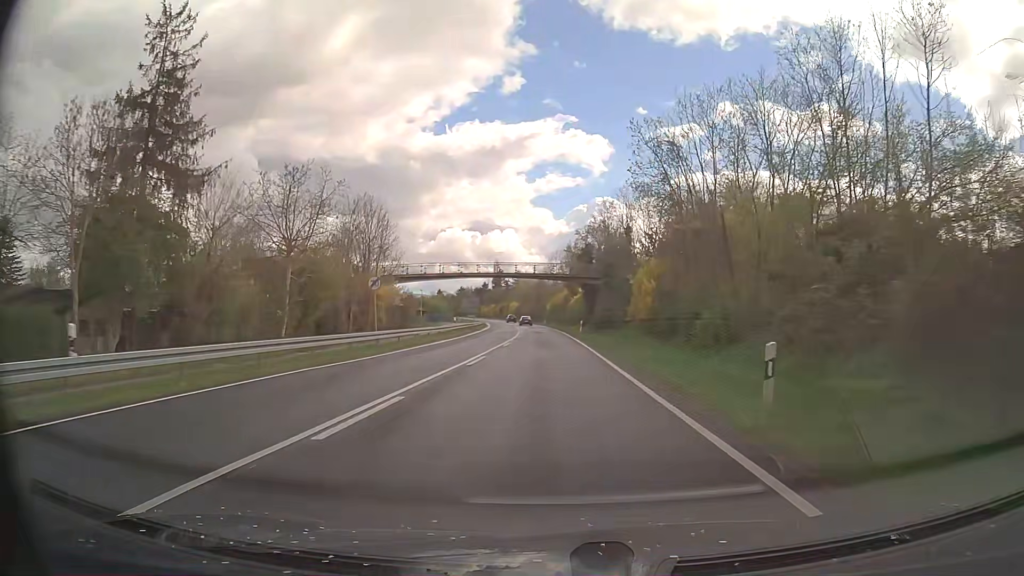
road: secondary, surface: asphalt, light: Day
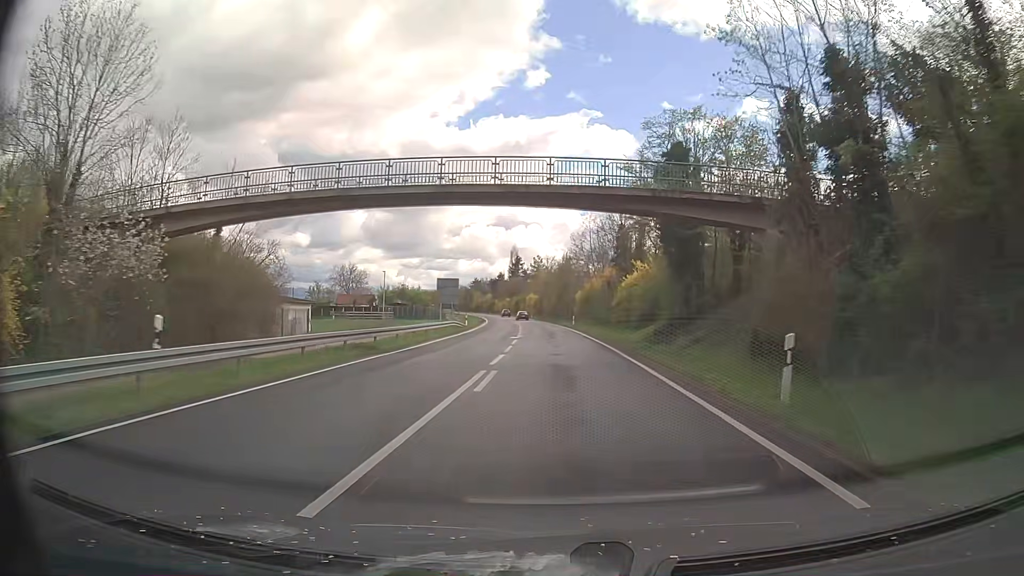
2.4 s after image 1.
(-0.6, +43.9) m; -2°
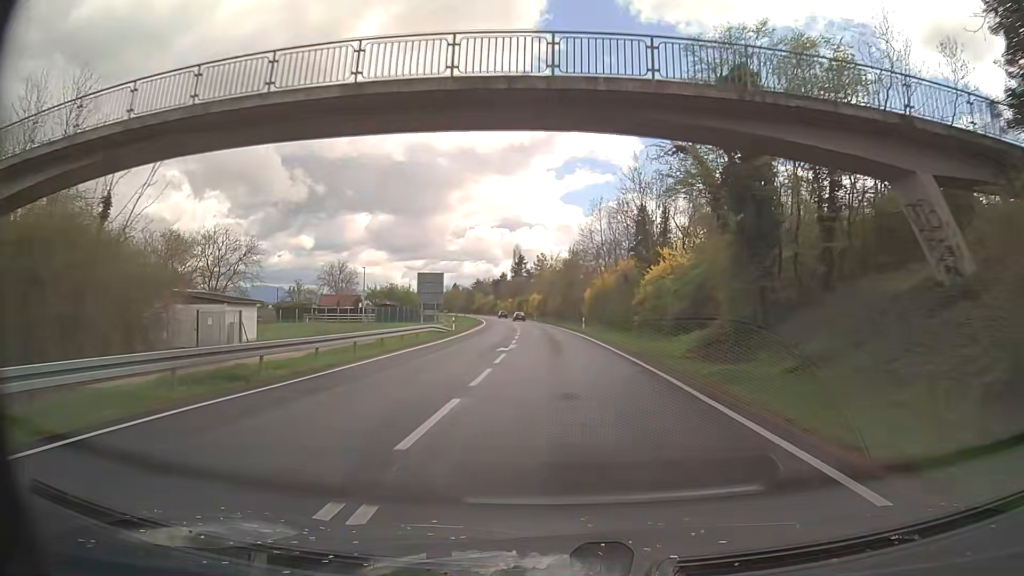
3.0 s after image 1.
(0.0, +10.9) m; 0°
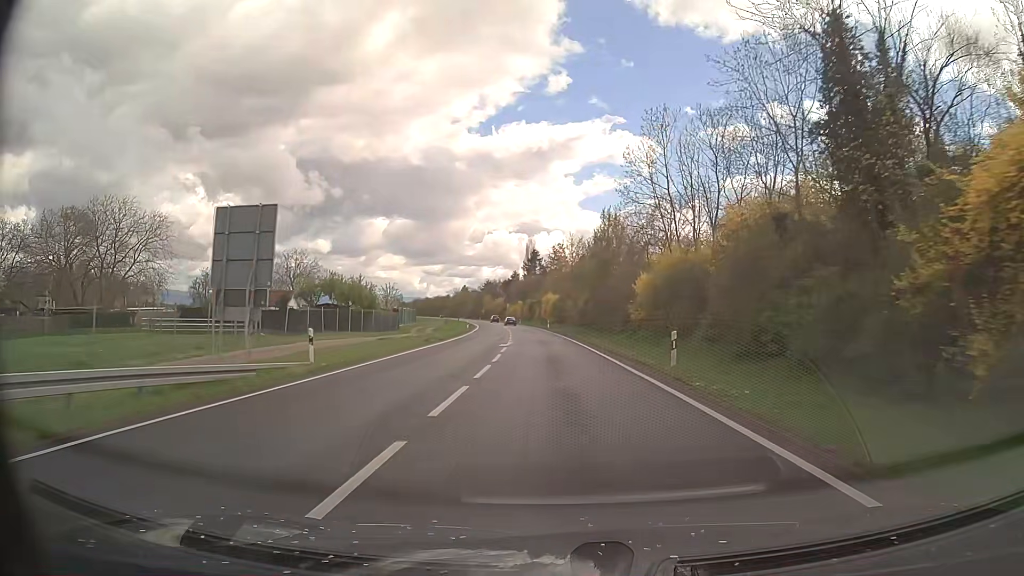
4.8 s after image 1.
(-0.6, +33.5) m; -2°
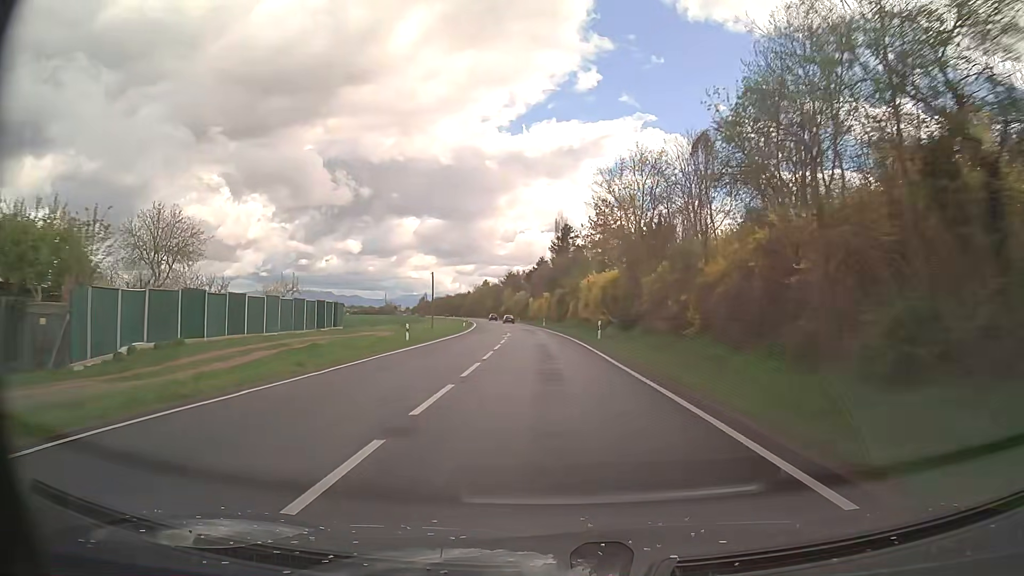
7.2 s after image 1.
(-1.1, +48.6) m; -3°
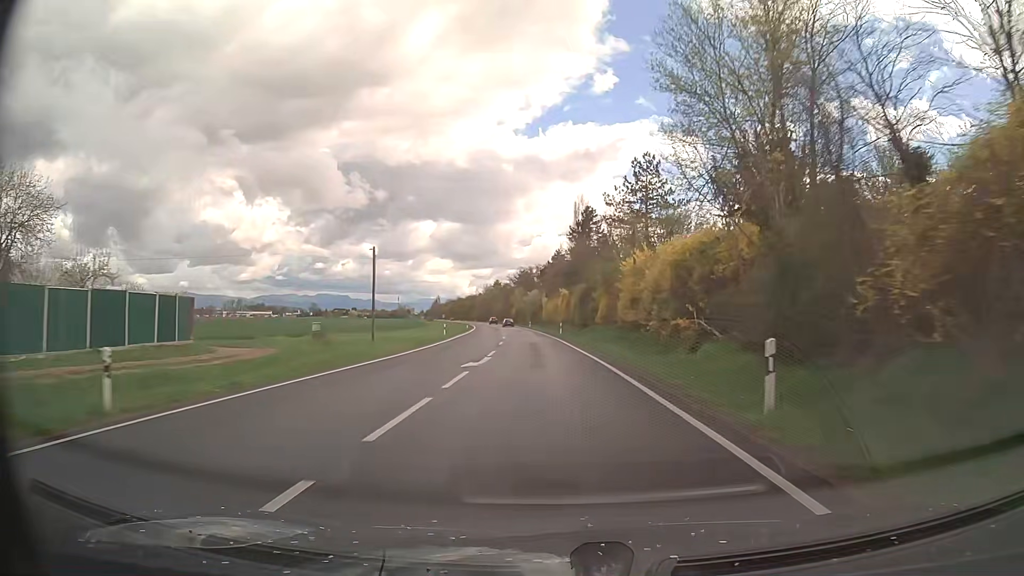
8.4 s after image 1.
(-0.2, +25.9) m; -1°
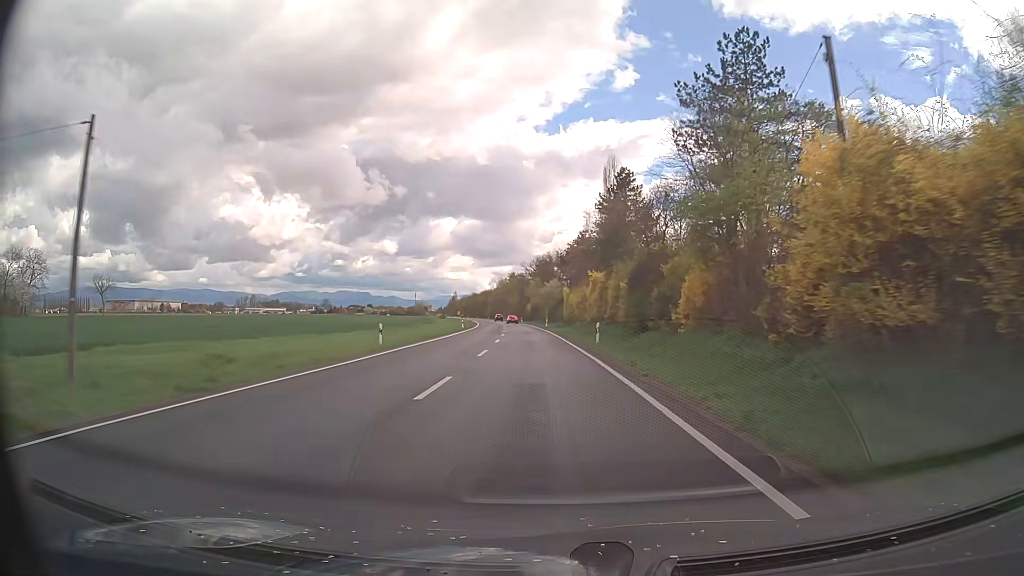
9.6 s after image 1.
(-0.4, +26.7) m; -2°
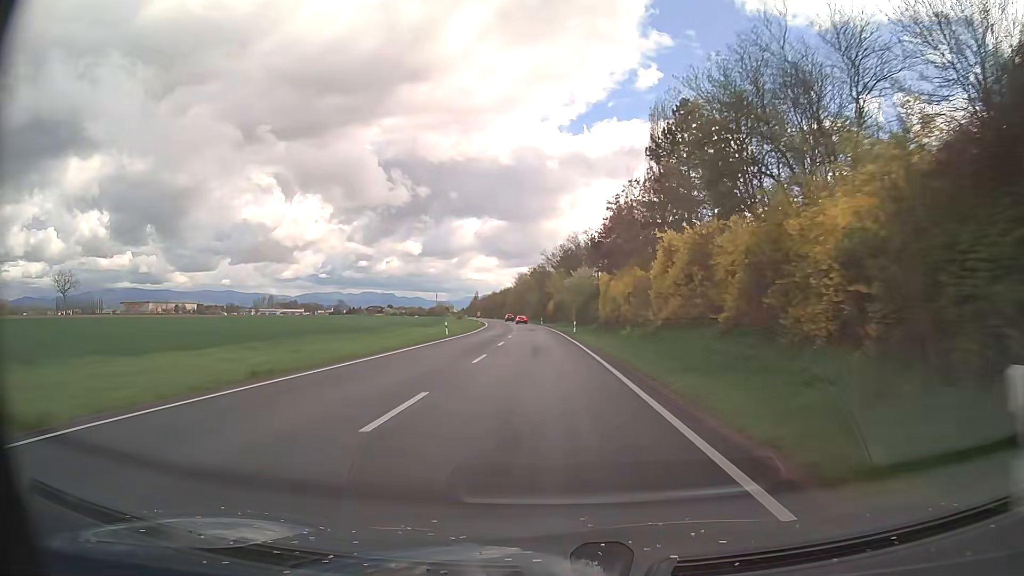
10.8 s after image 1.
(-0.4, +27.2) m; -2°
(0, +10) (0, +20) (-1, +30) (-1, +40) (-1, +50) (-2, +60) (-2, +70) (-3, +80) (-3, +90) (-4, +100) m
